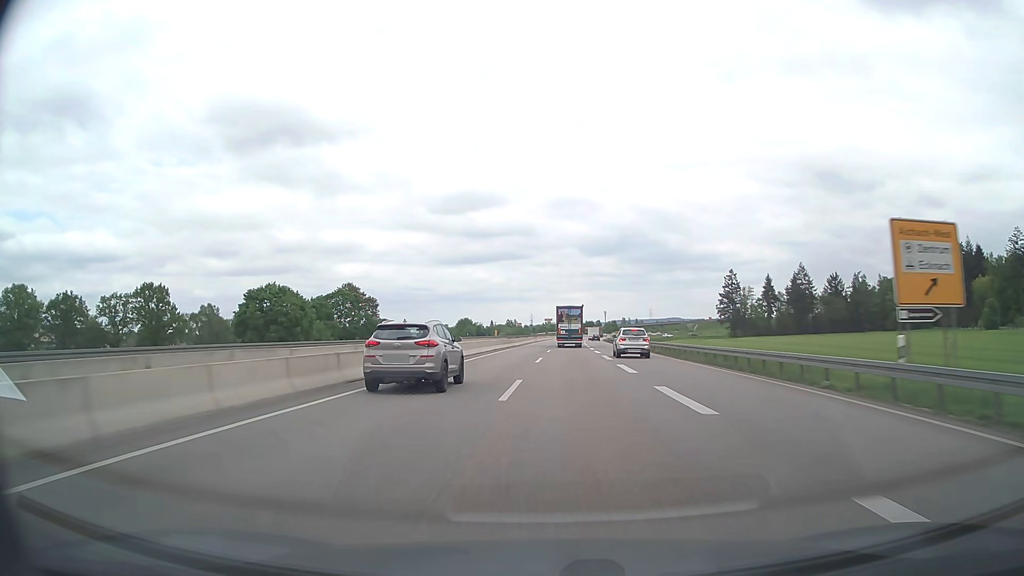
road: trunk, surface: asphalt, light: Day
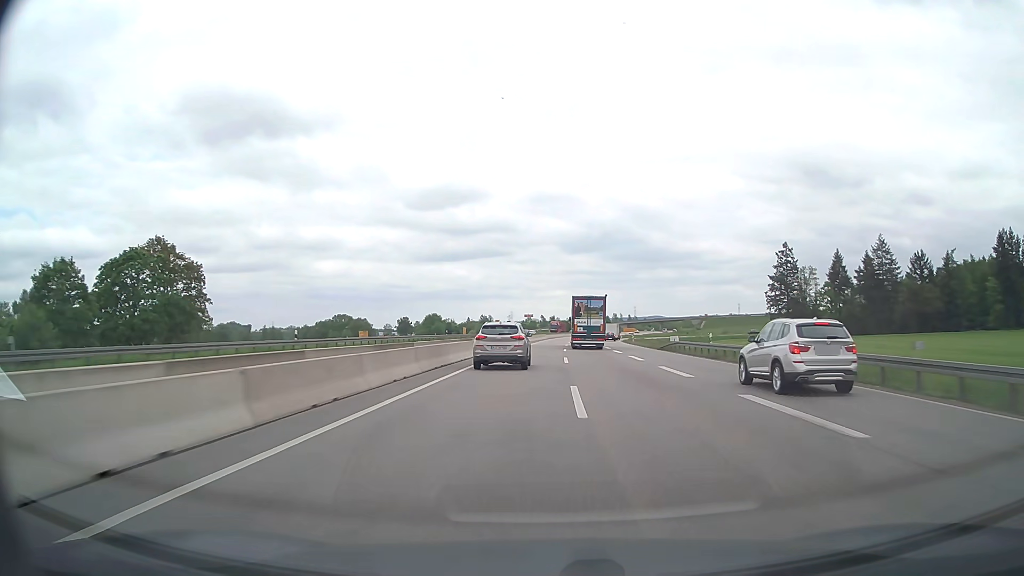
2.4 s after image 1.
(+0.7, +74.8) m; +2°
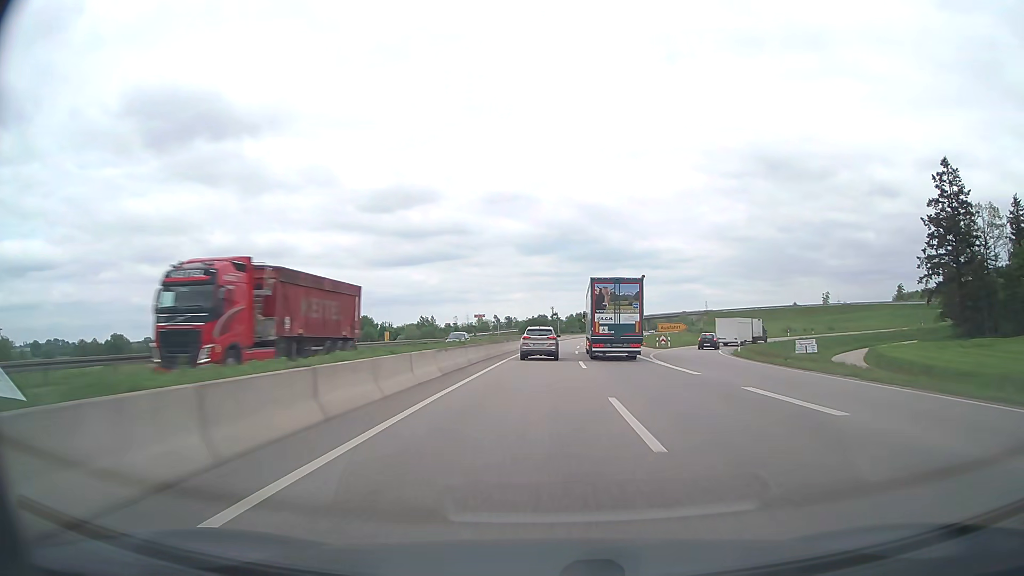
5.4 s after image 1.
(+2.4, +93.9) m; +3°
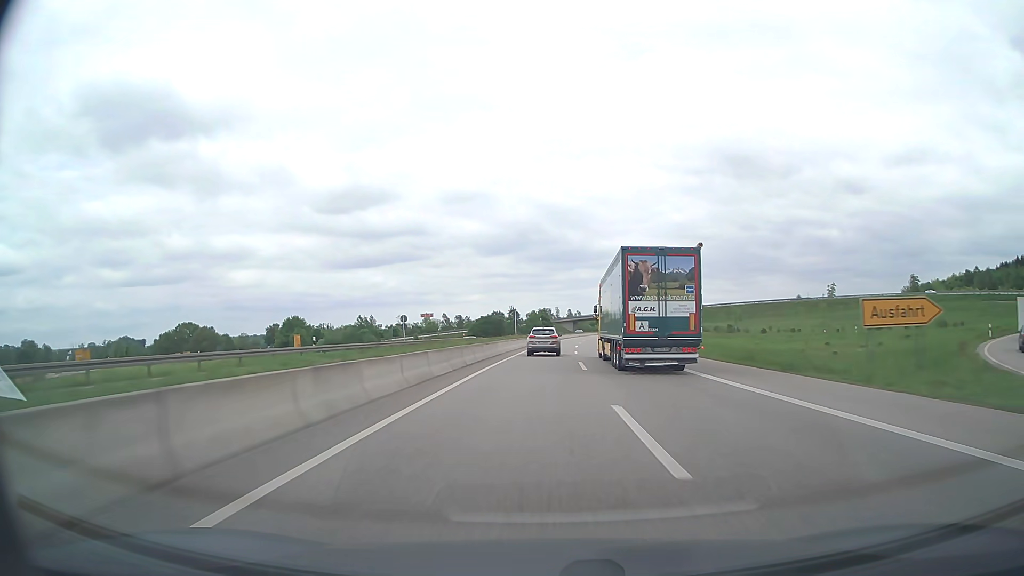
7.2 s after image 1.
(+1.6, +56.8) m; +3°
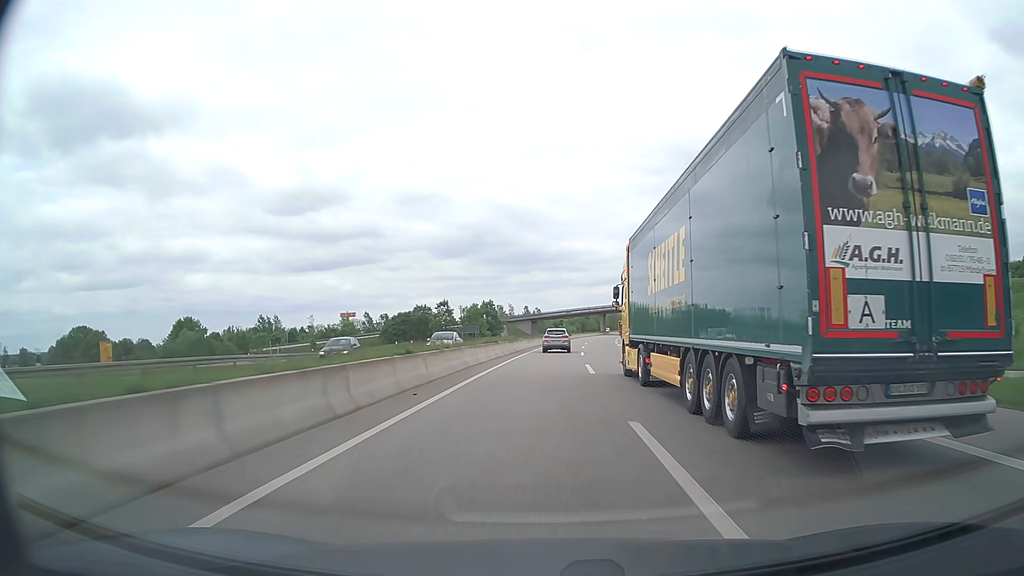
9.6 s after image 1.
(+2.8, +75.9) m; +4°
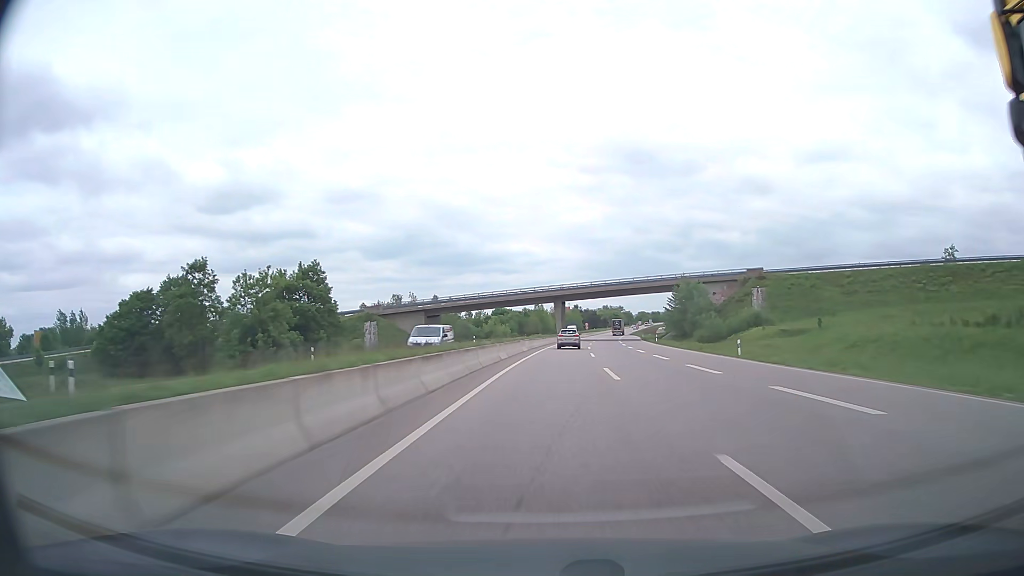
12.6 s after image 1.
(+4.6, +94.9) m; +6°
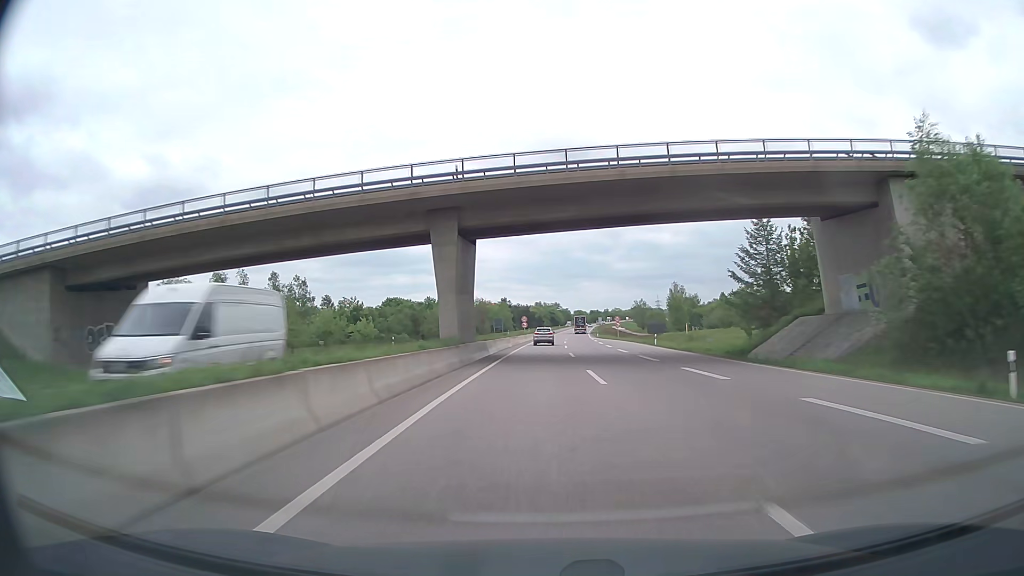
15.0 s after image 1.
(+3.2, +75.8) m; +6°
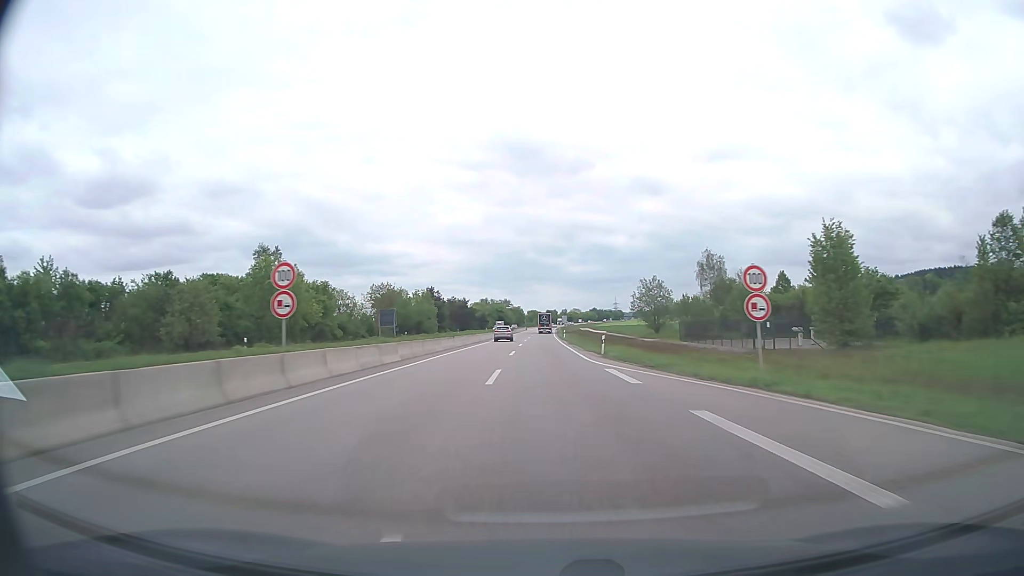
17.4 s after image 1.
(+3.3, +73.9) m; +4°
